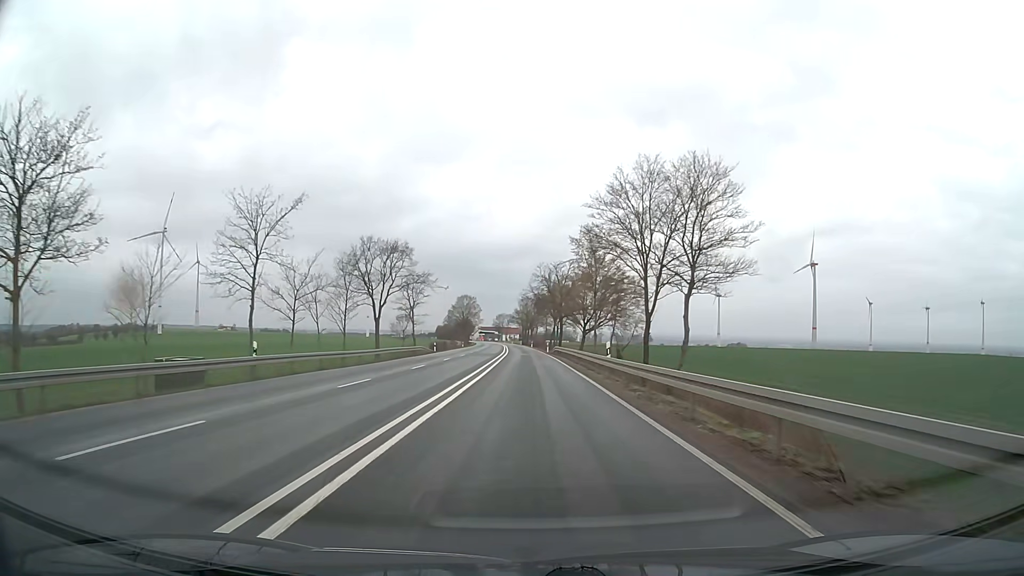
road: primary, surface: asphalt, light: Day
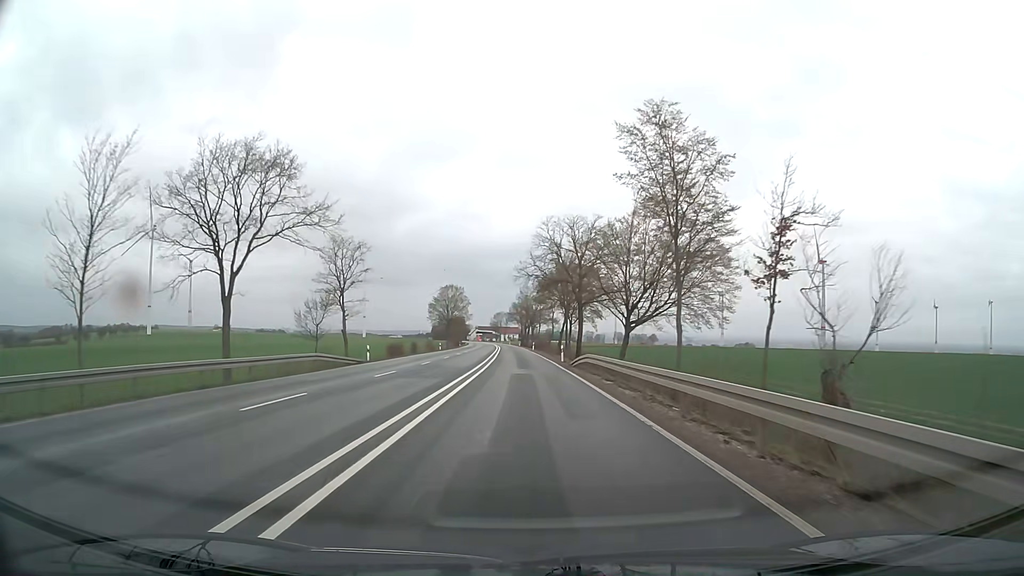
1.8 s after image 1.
(0.0, +32.2) m; 0°
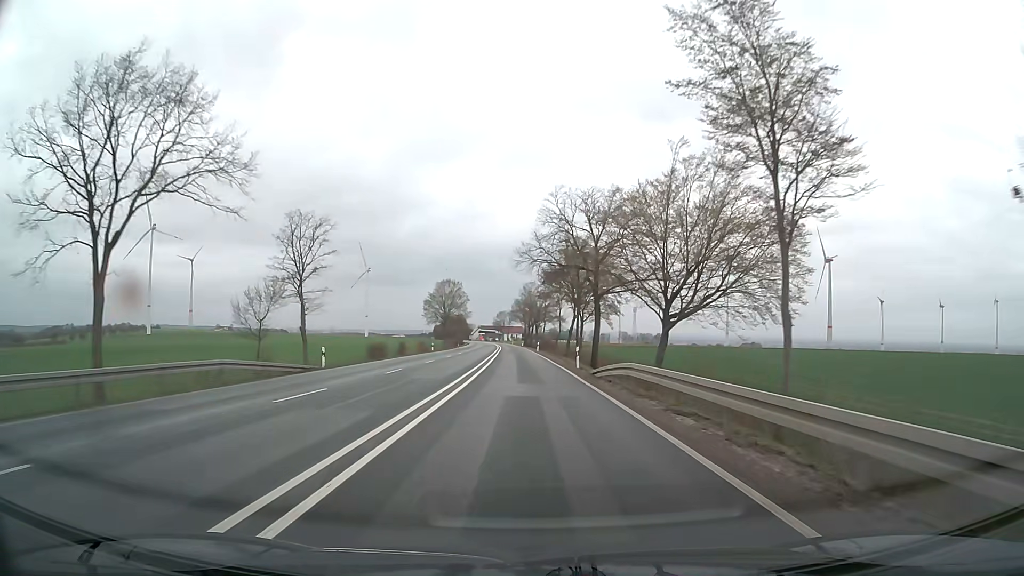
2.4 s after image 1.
(0.0, +10.7) m; 0°
(0, +10) (0, +20) (0, +30) (0, +40) (-1, +50) (-1, +60) (-1, +70) (-2, +80) (-2, +90) (-2, +100) m
